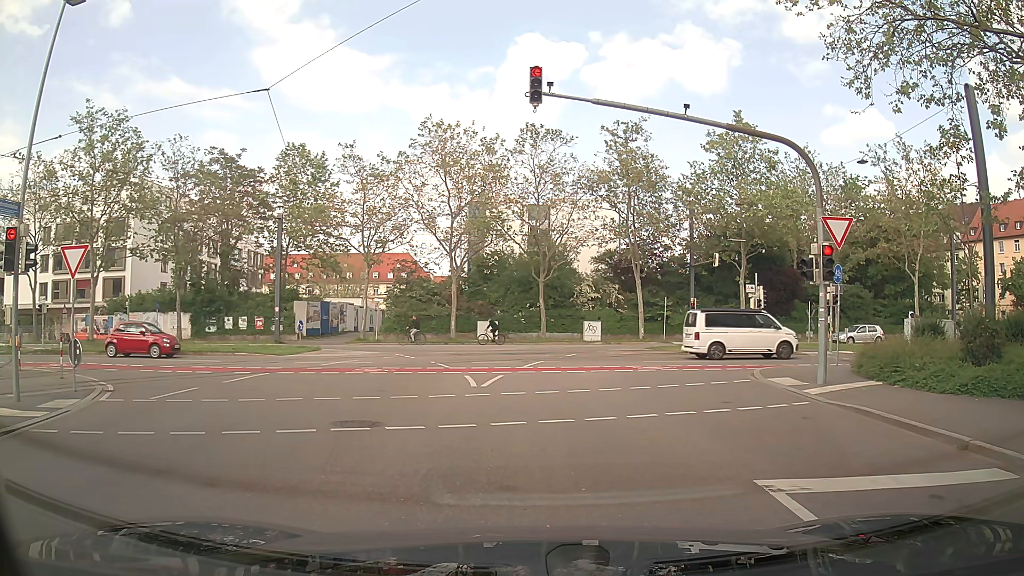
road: tertiary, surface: asphalt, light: Day
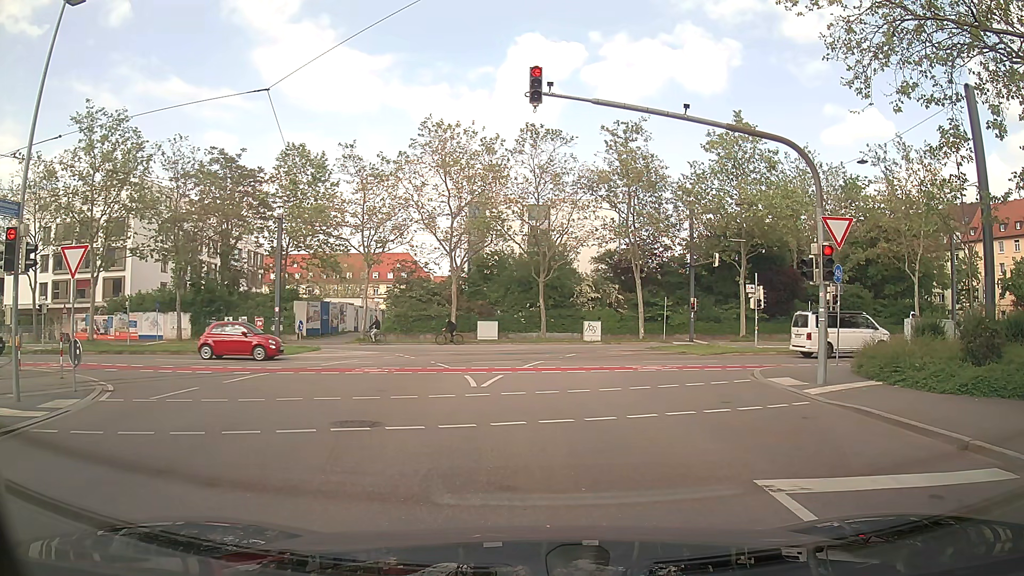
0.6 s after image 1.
(0.0, 0.0) m; 0°
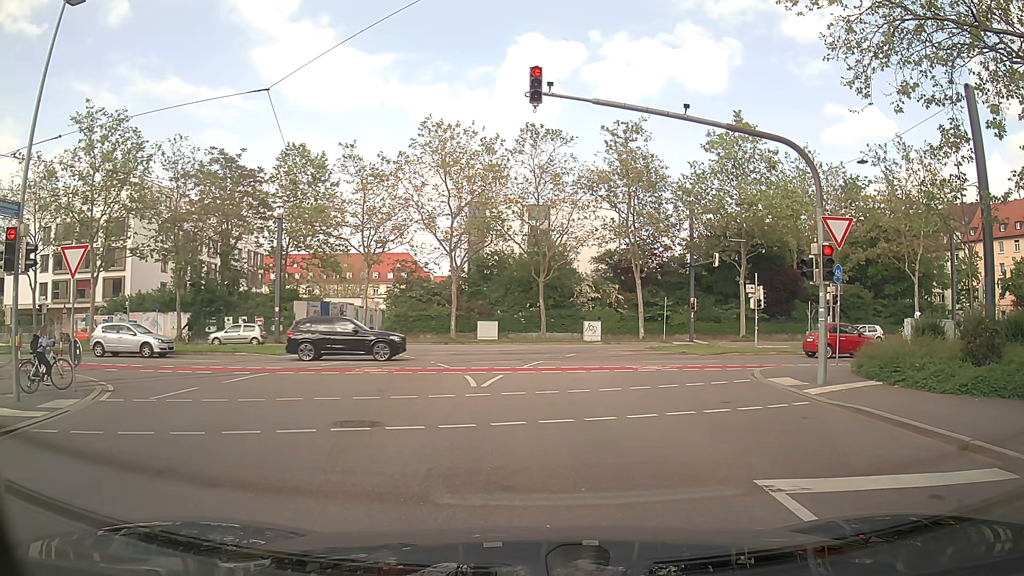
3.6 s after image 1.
(0.0, 0.0) m; 0°
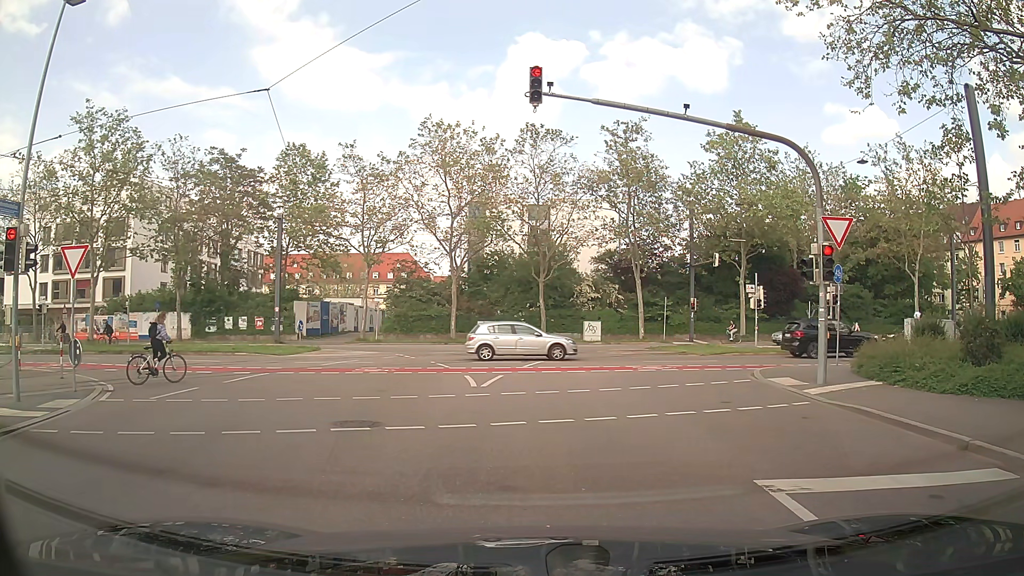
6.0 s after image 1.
(0.0, 0.0) m; 0°
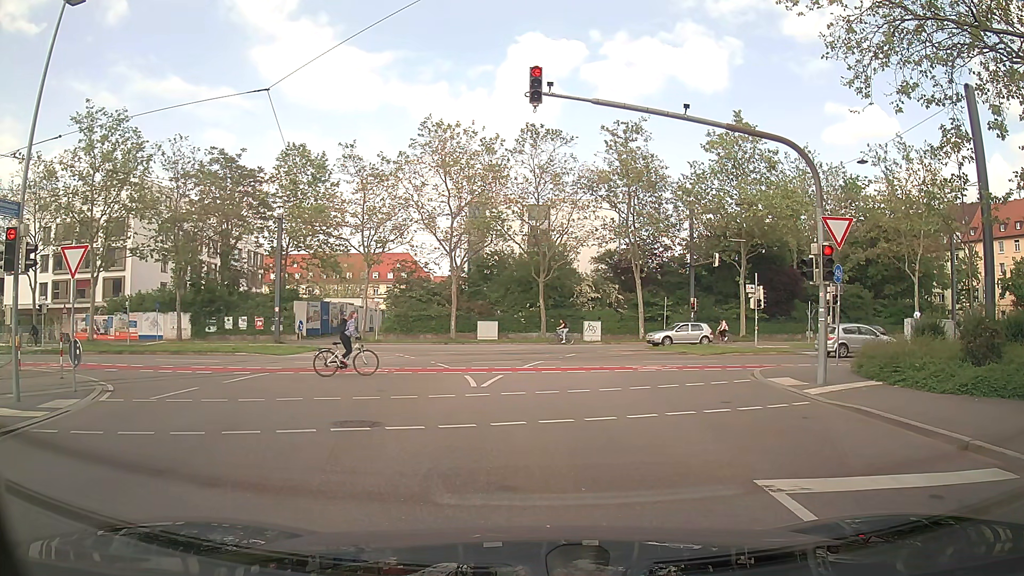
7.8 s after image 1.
(0.0, 0.0) m; 0°
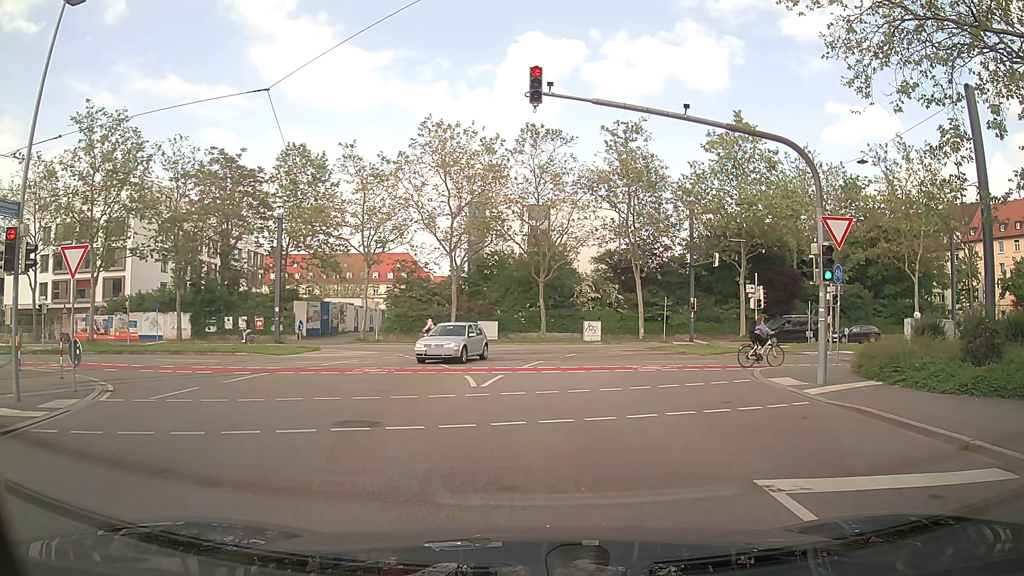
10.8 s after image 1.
(0.0, 0.0) m; 0°
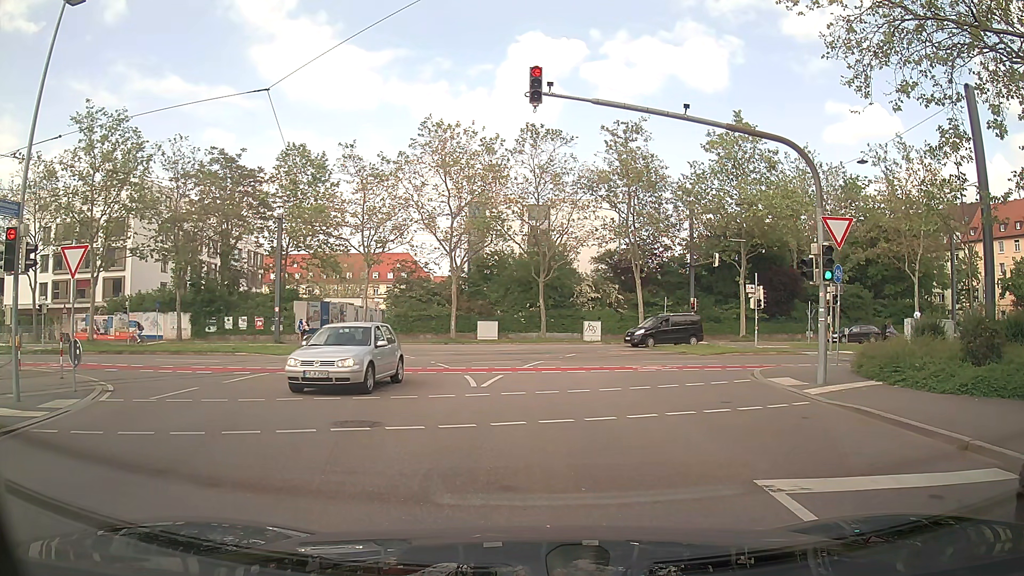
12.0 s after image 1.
(0.0, 0.0) m; 0°
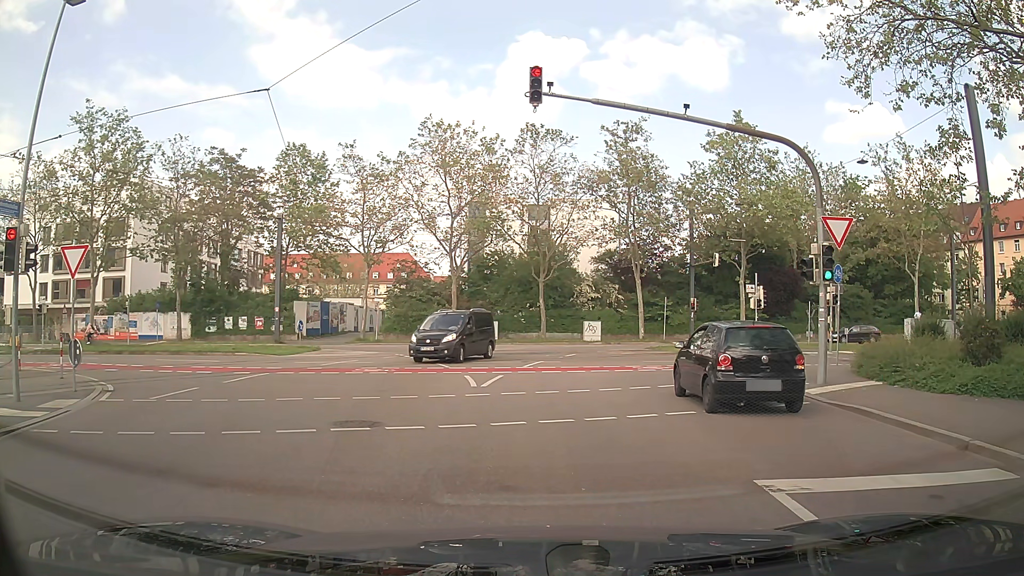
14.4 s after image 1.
(0.0, 0.0) m; 0°
